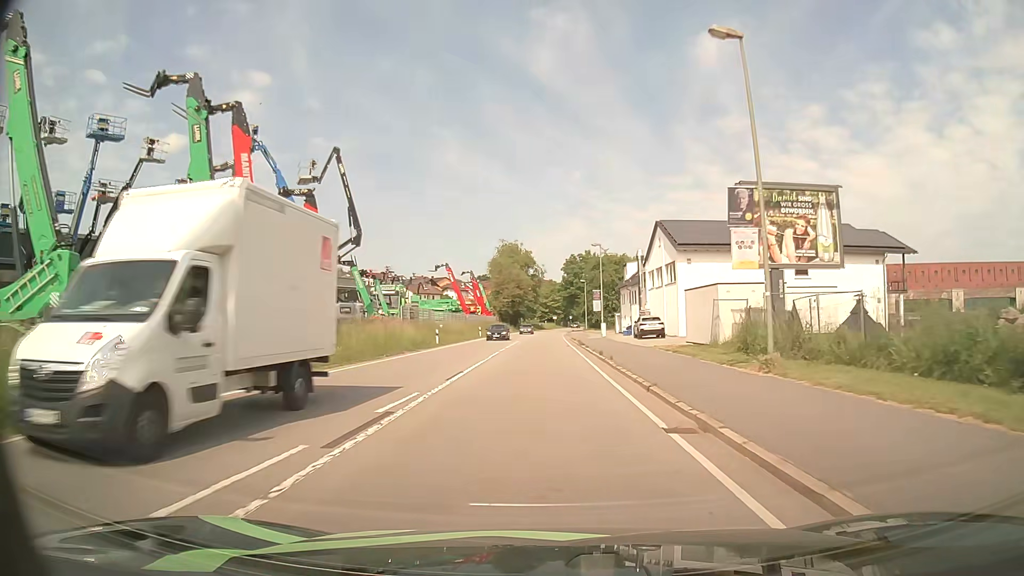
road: primary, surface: asphalt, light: Day
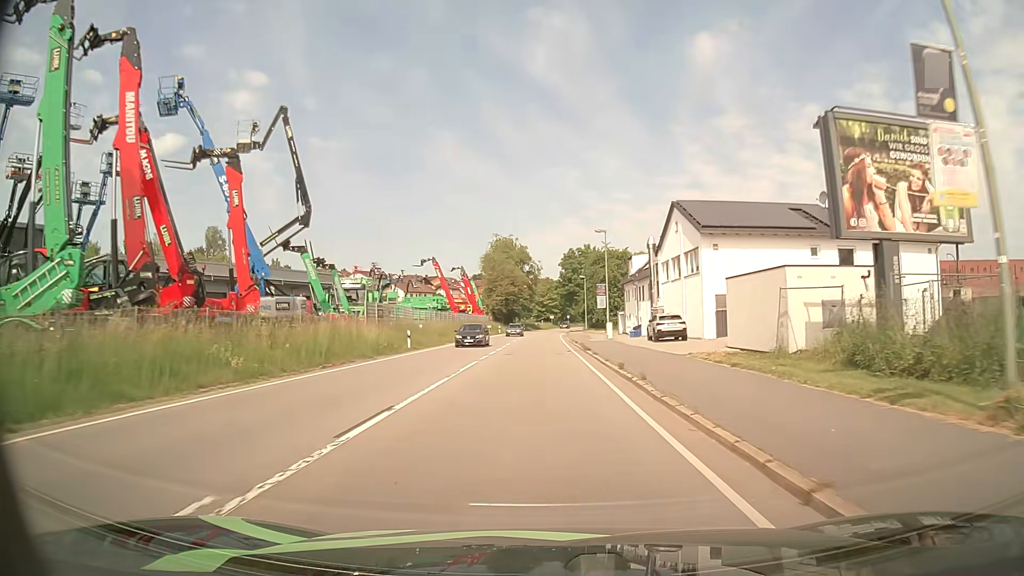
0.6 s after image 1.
(0.0, +8.4) m; 0°
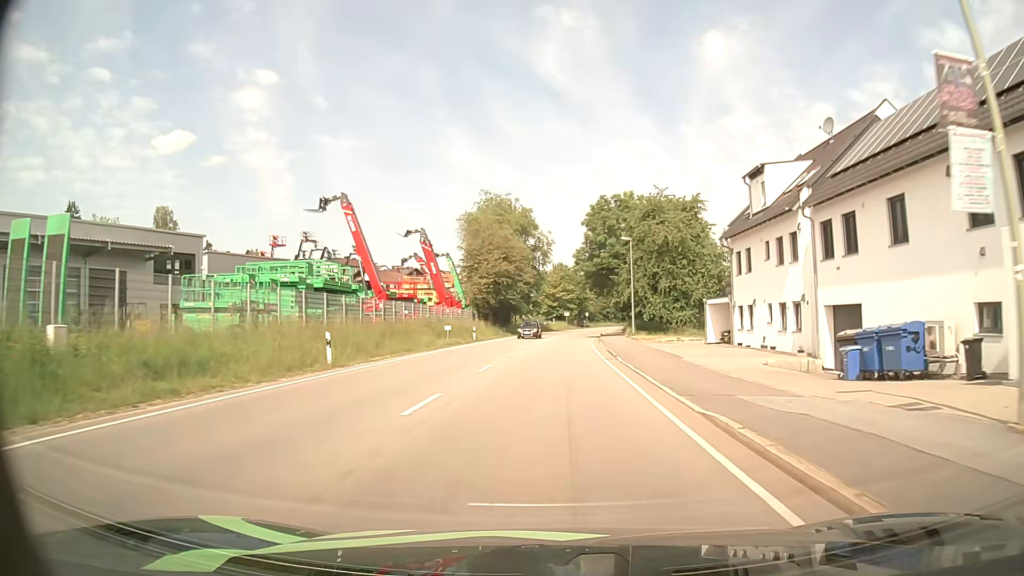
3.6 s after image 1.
(-0.5, +43.4) m; -1°
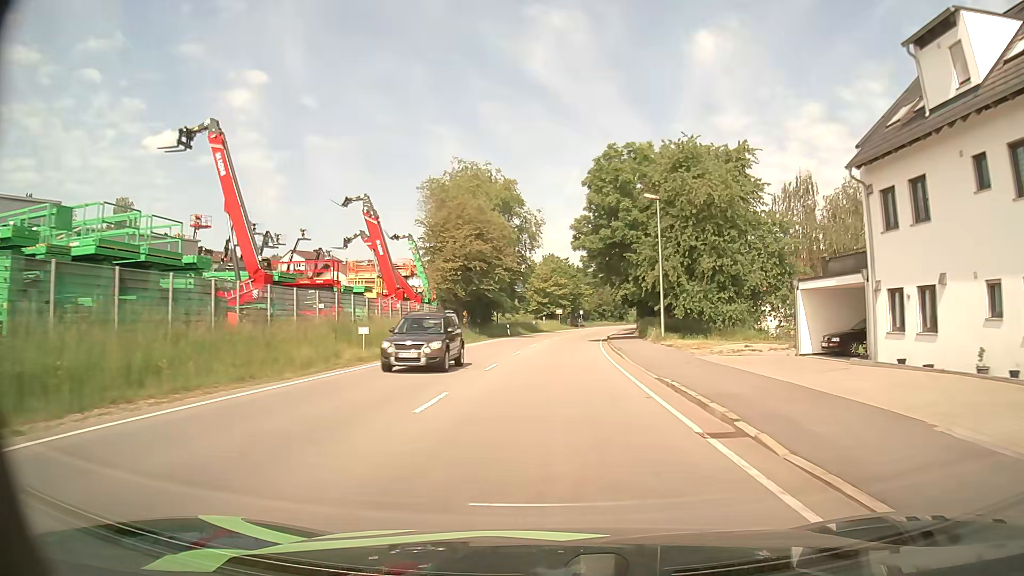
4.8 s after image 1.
(+0.1, +18.0) m; +1°
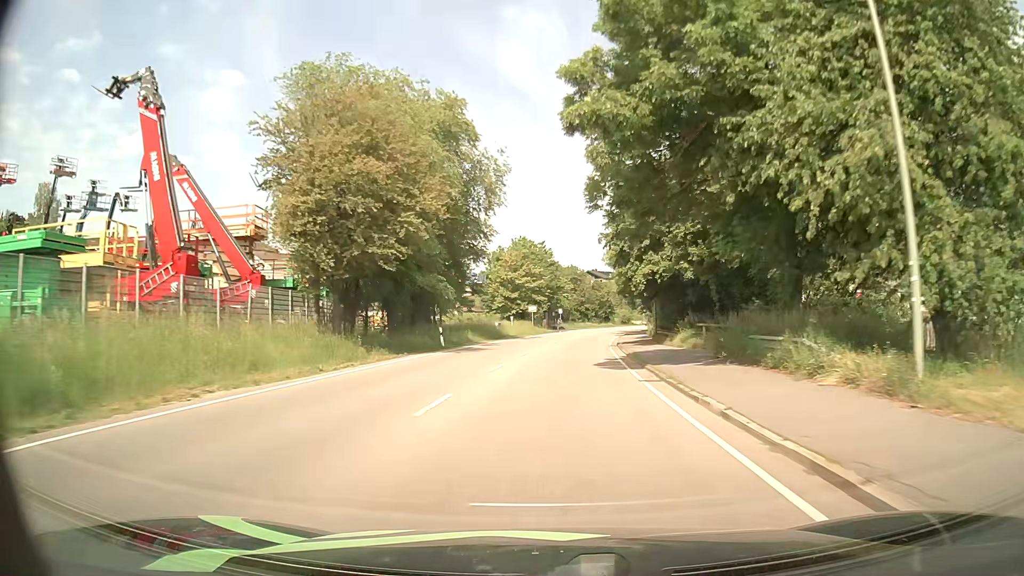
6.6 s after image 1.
(+0.4, +27.5) m; +2°
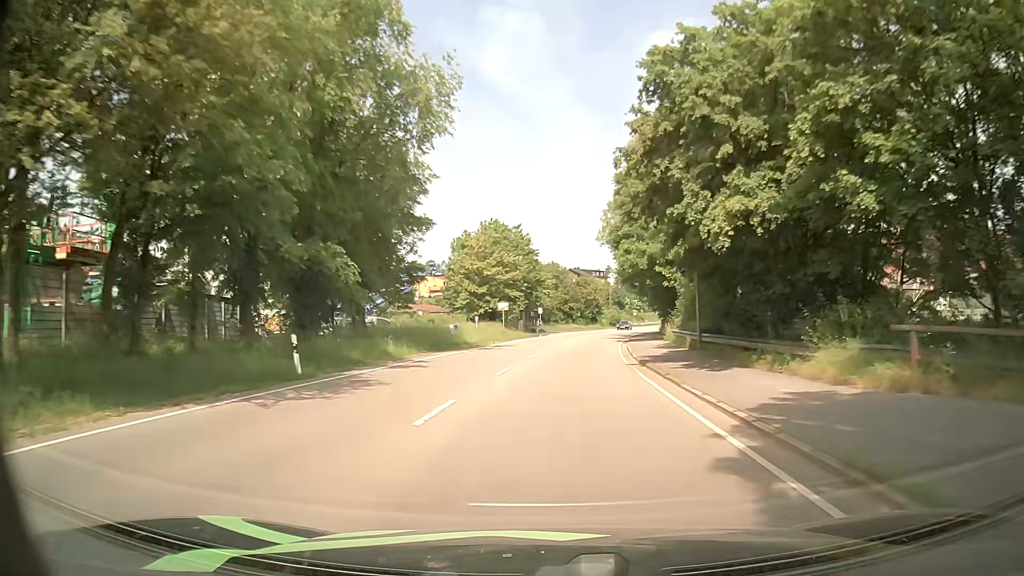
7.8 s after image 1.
(+0.3, +18.8) m; +2°
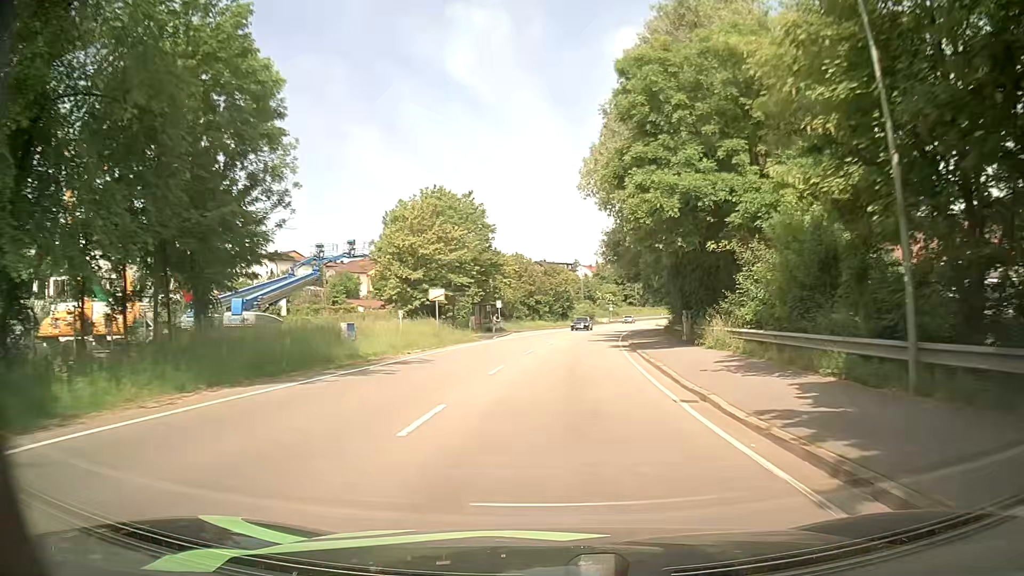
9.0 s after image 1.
(+0.4, +19.1) m; +2°
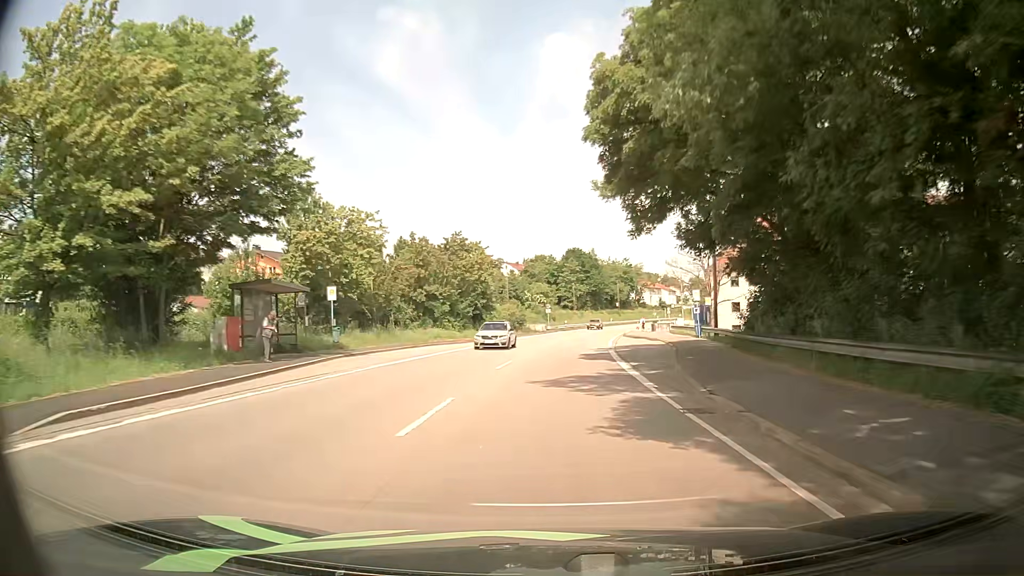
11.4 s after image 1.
(+2.0, +38.8) m; +7°
(0, +10) (0, +20) (+1, +30) (+2, +40) (+2, +50) (+4, +60) (+5, +70) (+6, +80) (+8, +89) (+10, +99) m
